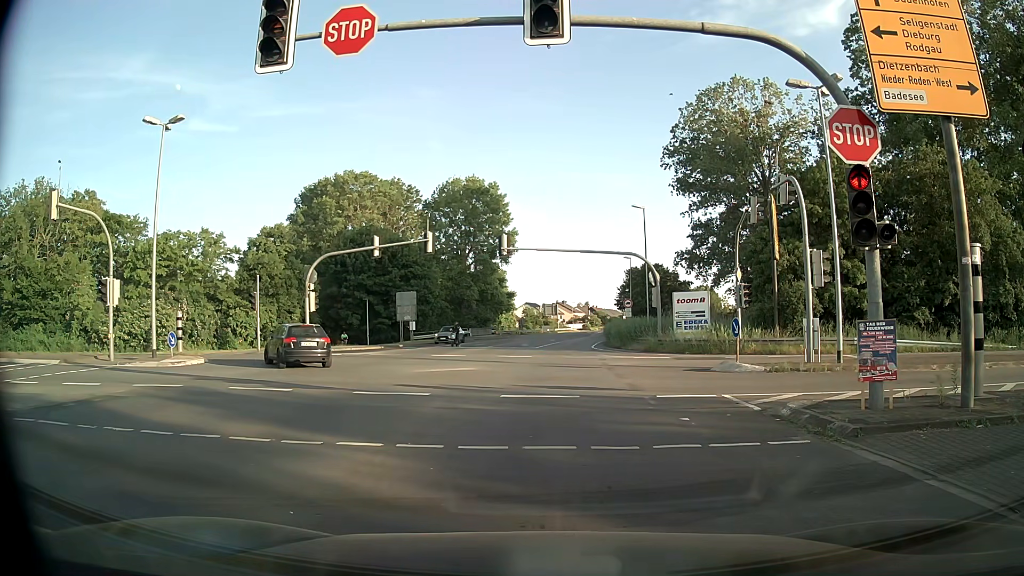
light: Day
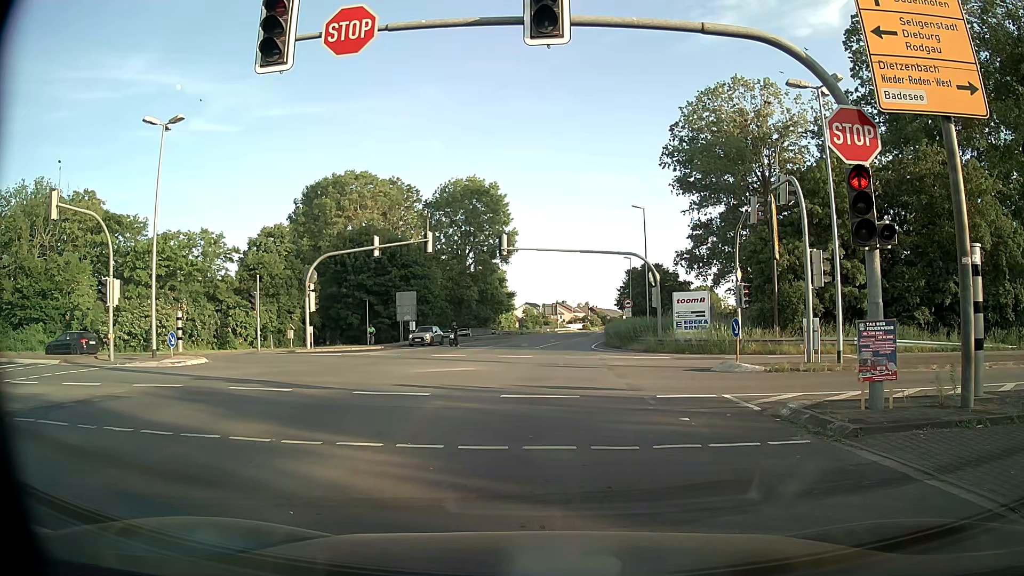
(0.0, 0.0) m; 0°
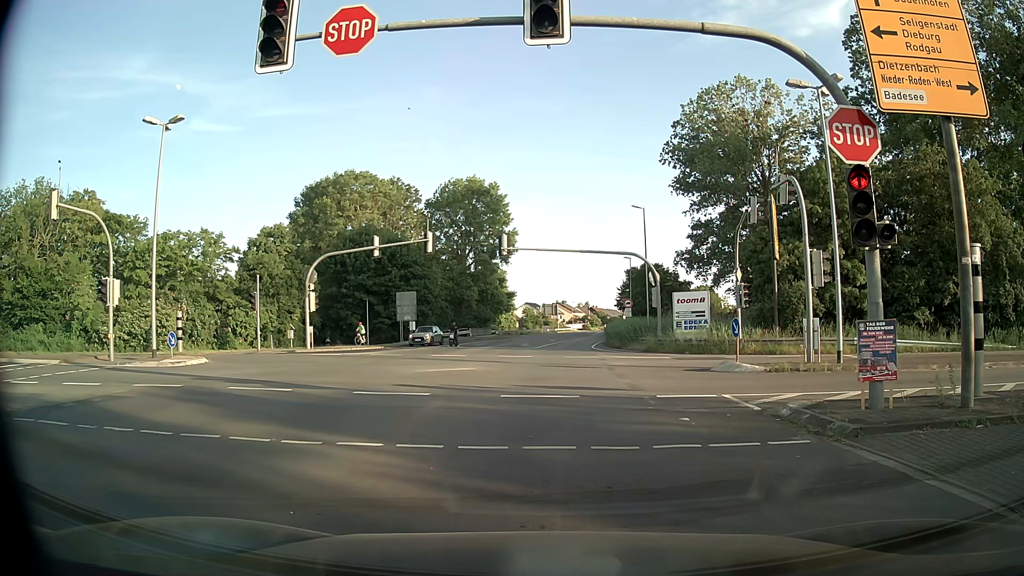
(0.0, 0.0) m; 0°
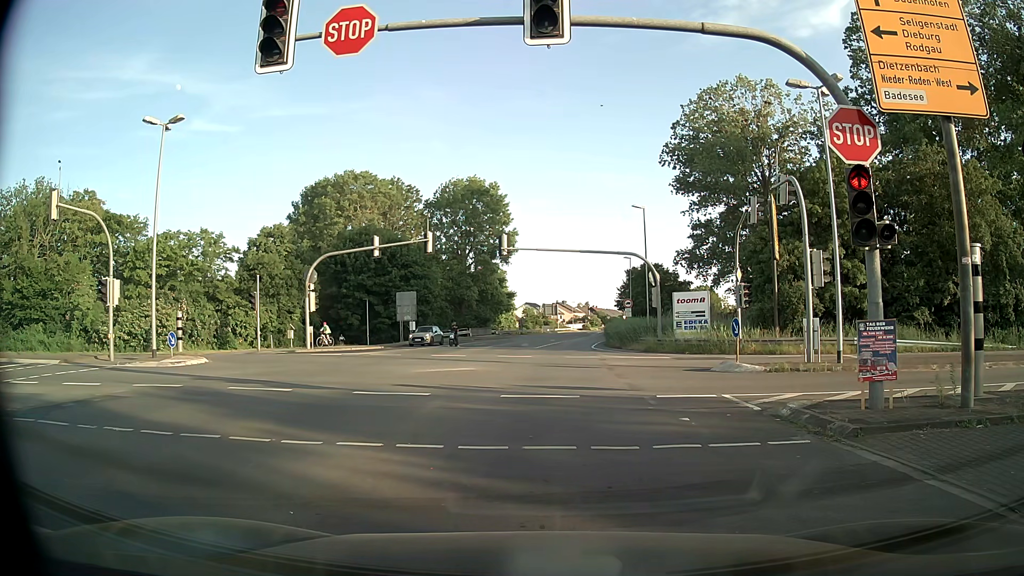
(0.0, 0.0) m; 0°
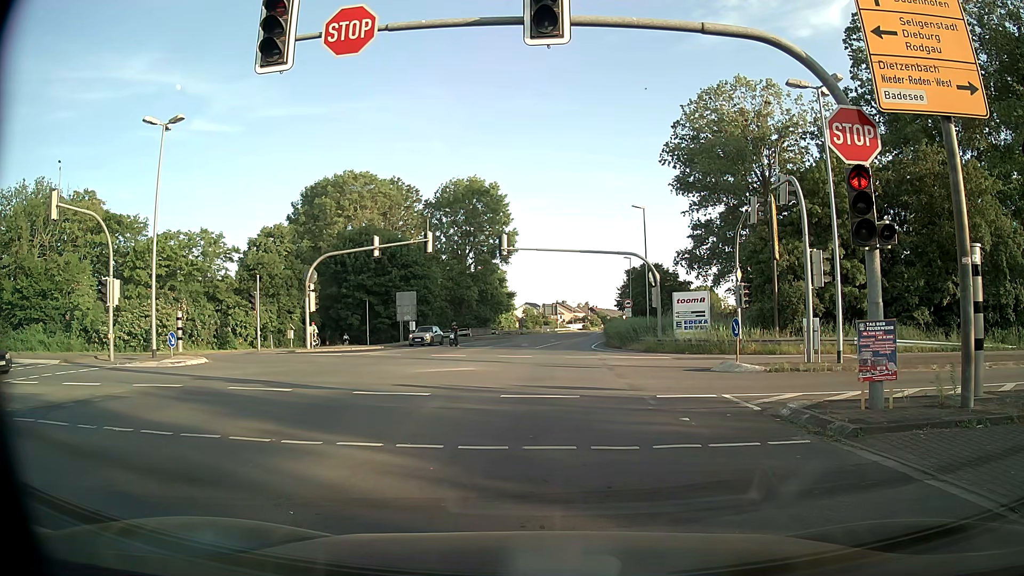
(0.0, 0.0) m; 0°
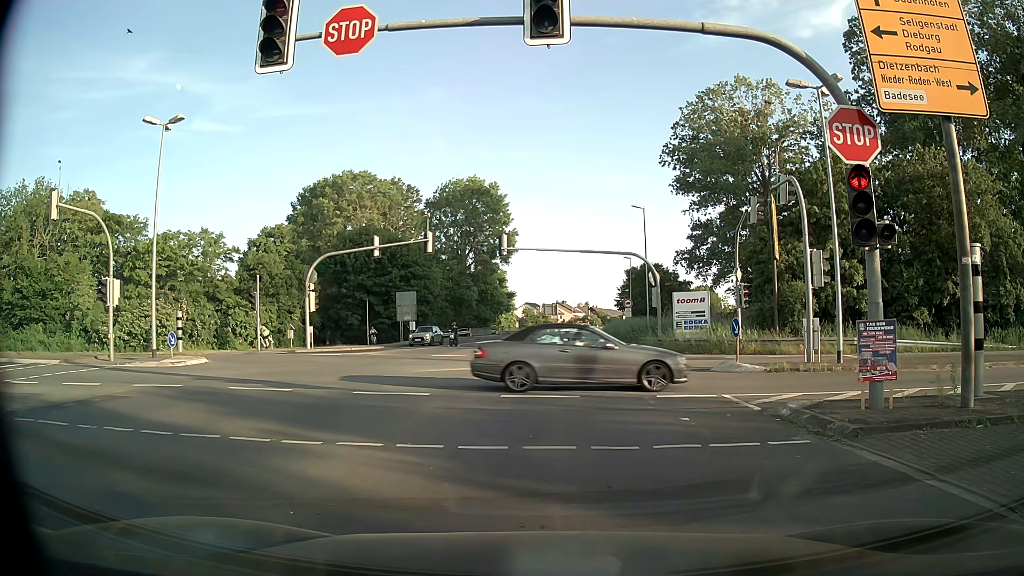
(0.0, 0.0) m; 0°
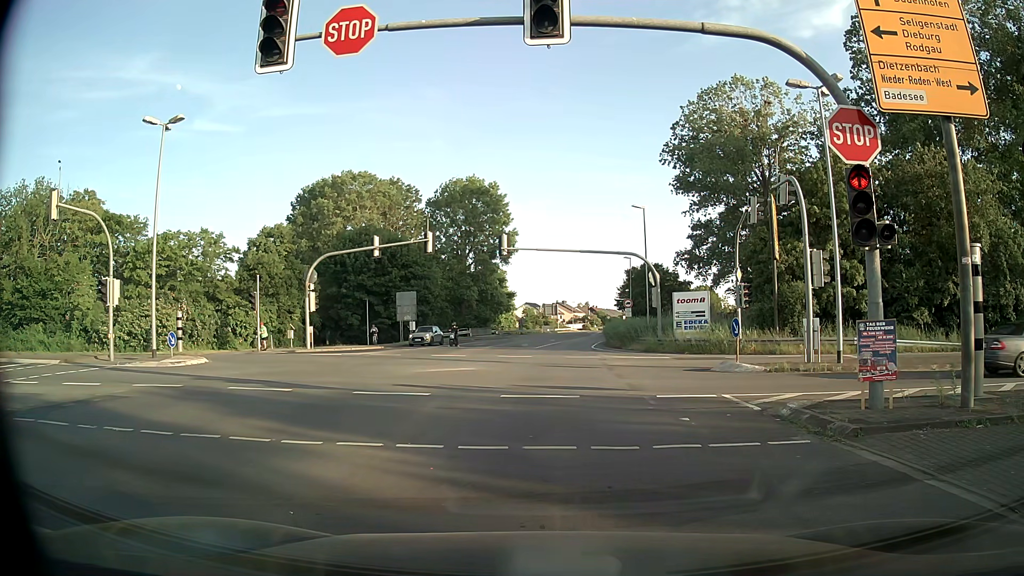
(0.0, 0.0) m; 0°
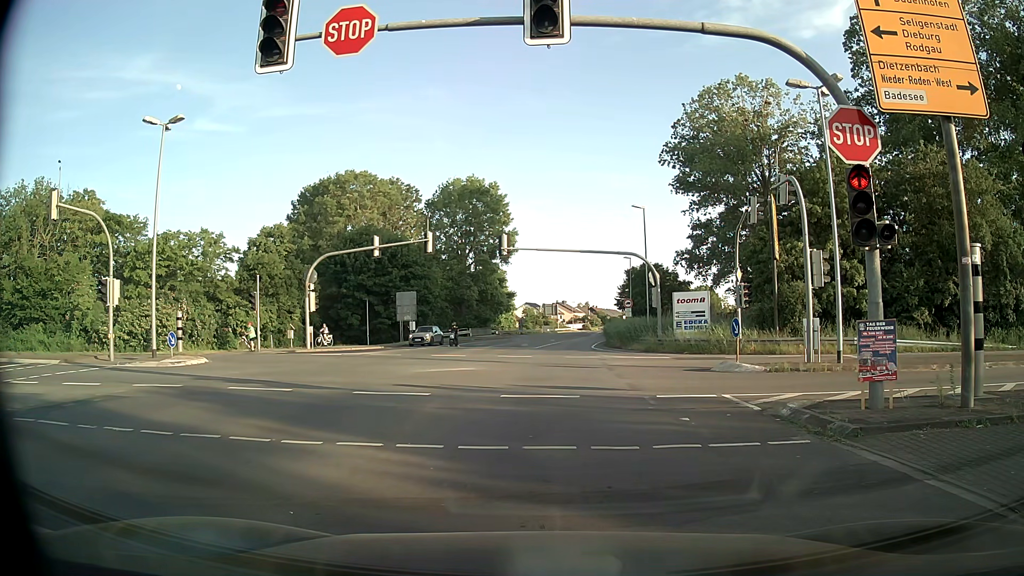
(0.0, 0.0) m; 0°
(0, +10) (+1, +20) (+1, +30) (+1, +40) (+2, +50) (+4, +60) (+5, +70) (+7, +80) (+8, +89) (+10, +99) m
